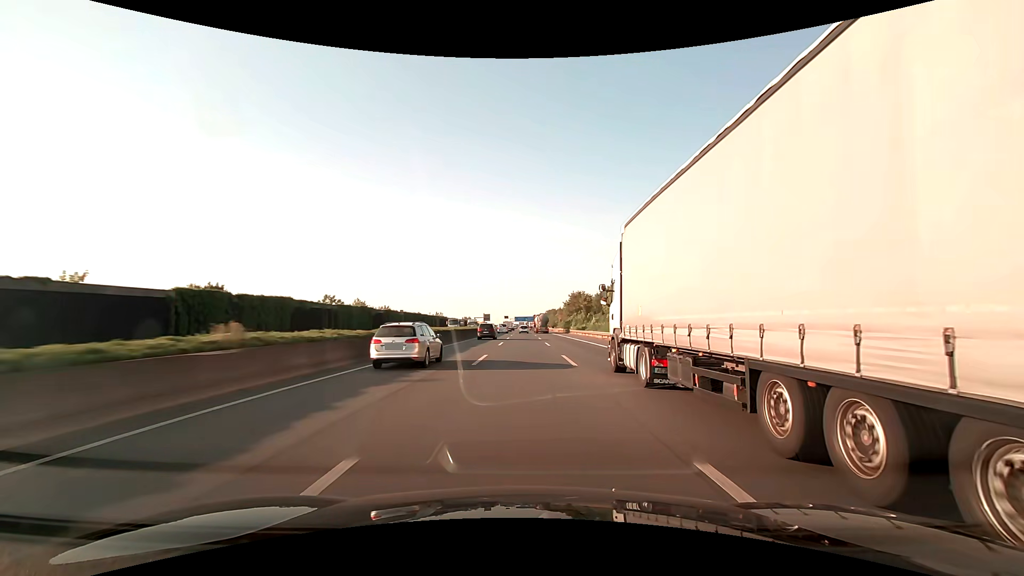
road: motorway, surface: asphalt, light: Day
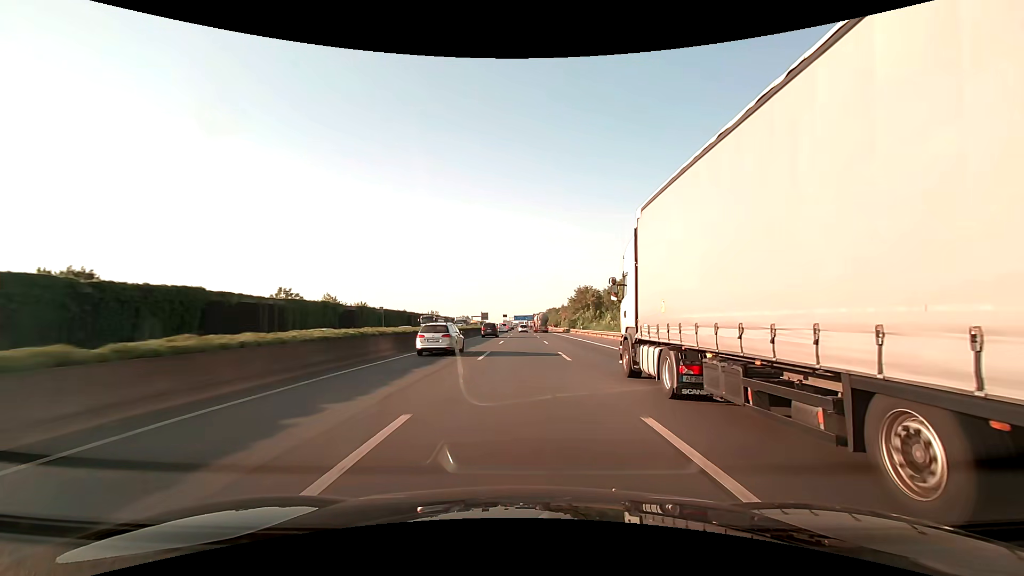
(0.0, +15.8) m; 0°
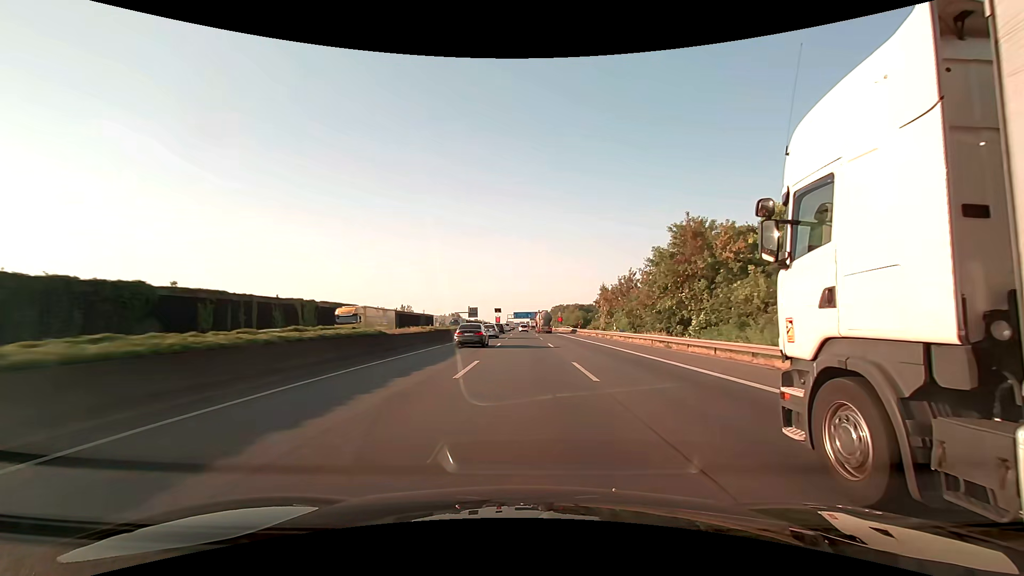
(-0.2, +79.2) m; 0°
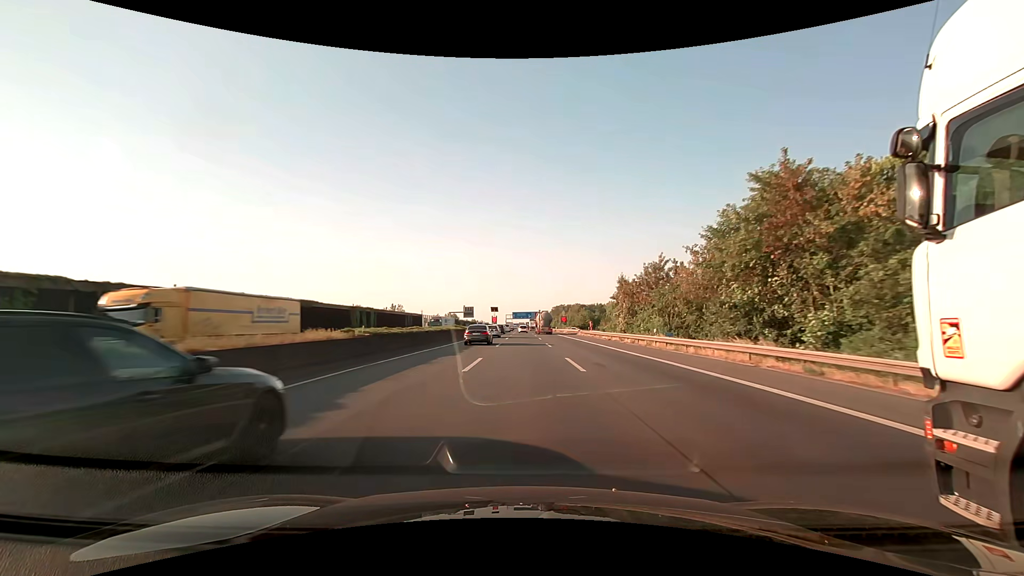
(0.0, +15.9) m; 0°
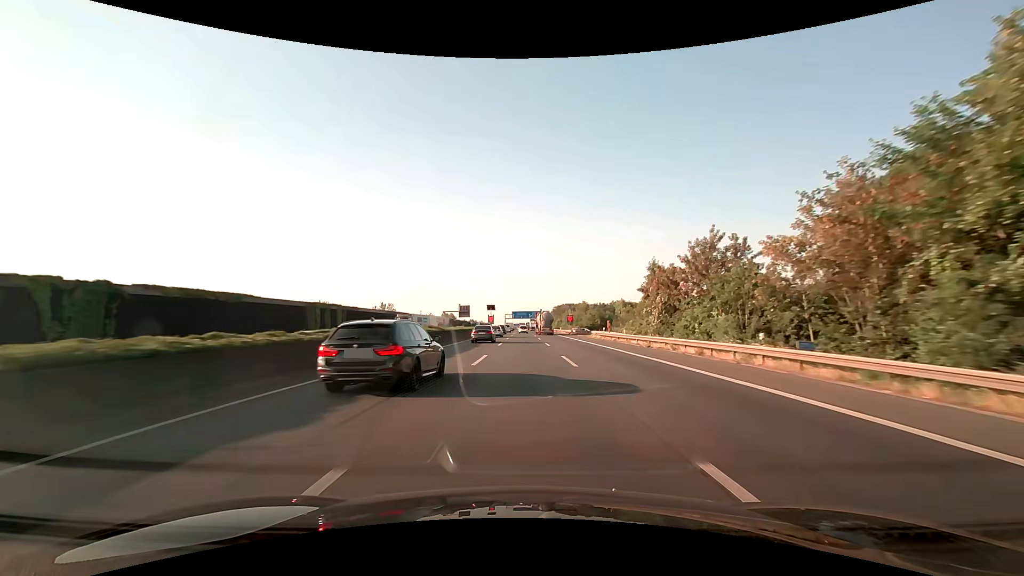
(0.0, +15.8) m; 0°
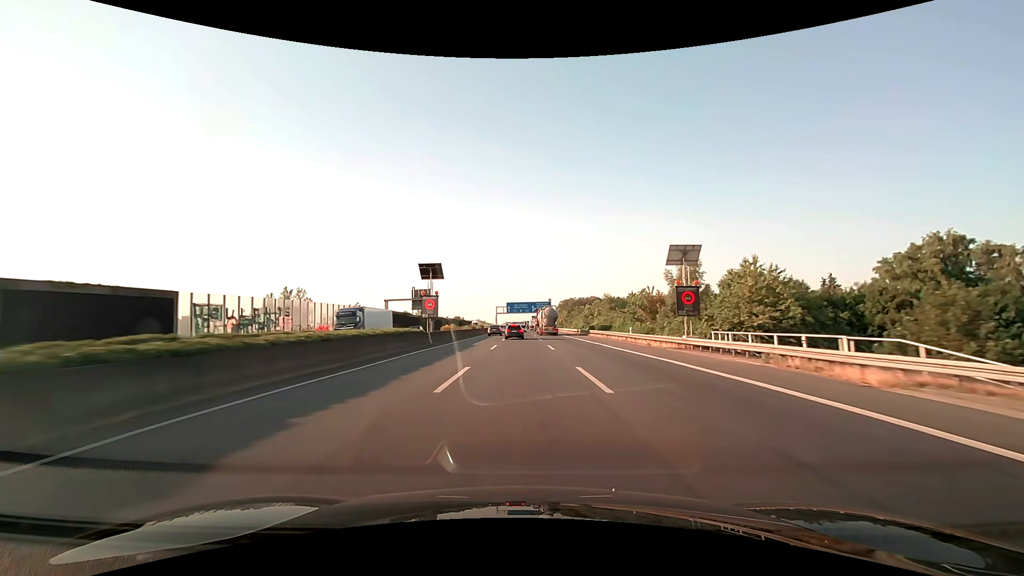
(0.0, +79.1) m; 0°
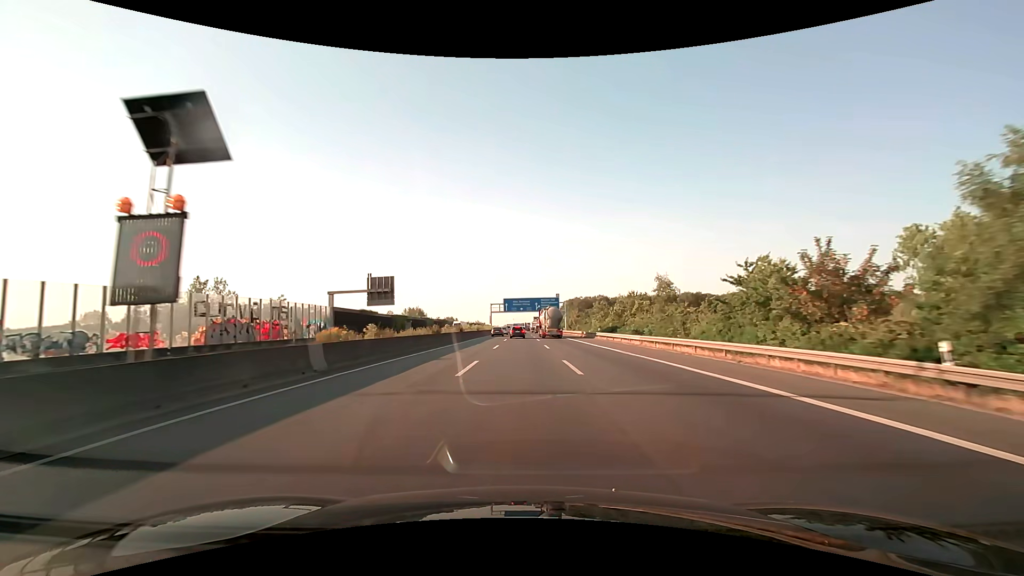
(0.0, +31.7) m; 0°
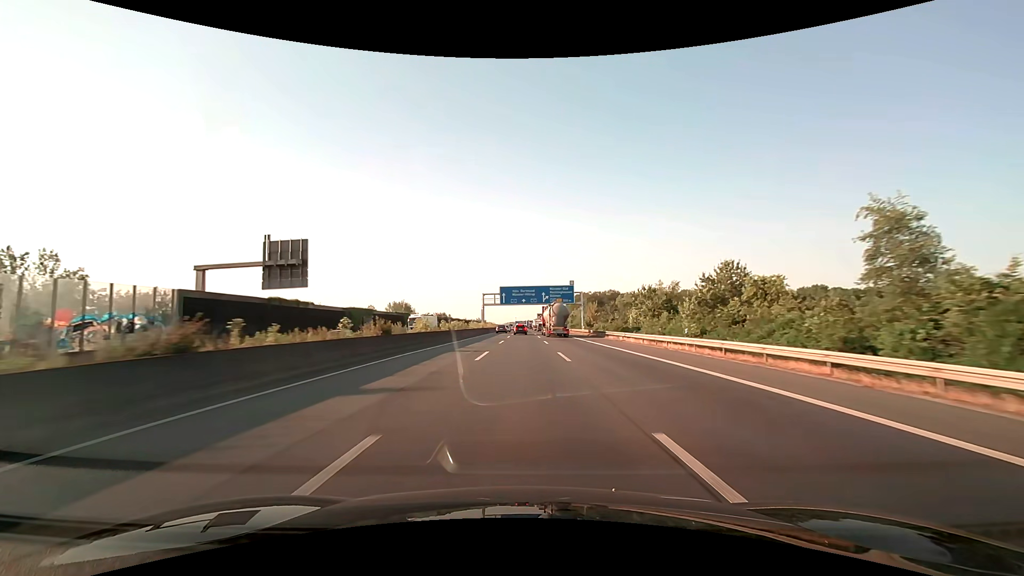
(-0.1, +31.7) m; 0°
(0, +10) (0, +20) (0, +30) (0, +40) (0, +50) (0, +60) (0, +70) (0, +80) (0, +90) (0, +100) m
